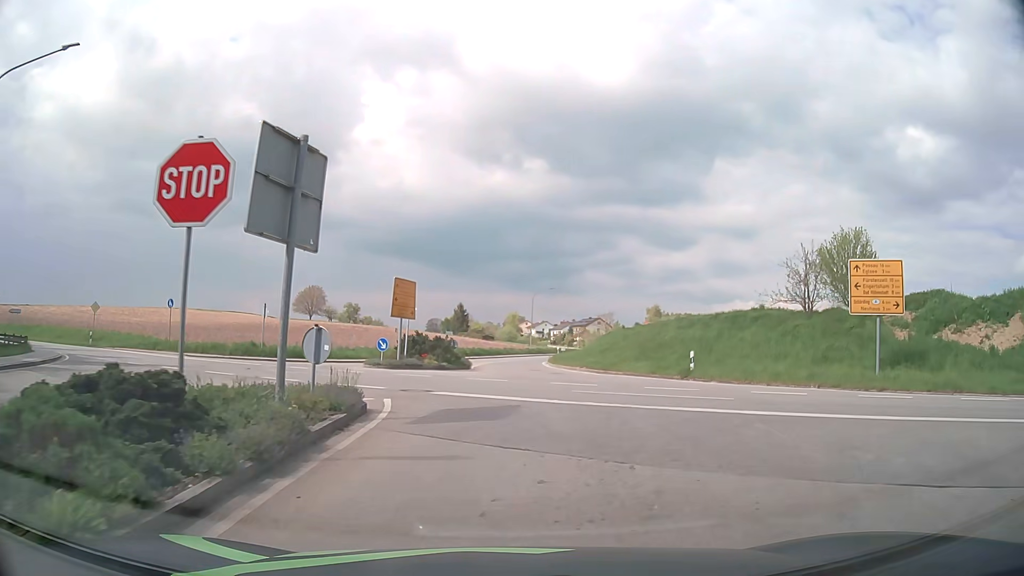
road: tertiary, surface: asphalt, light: Day
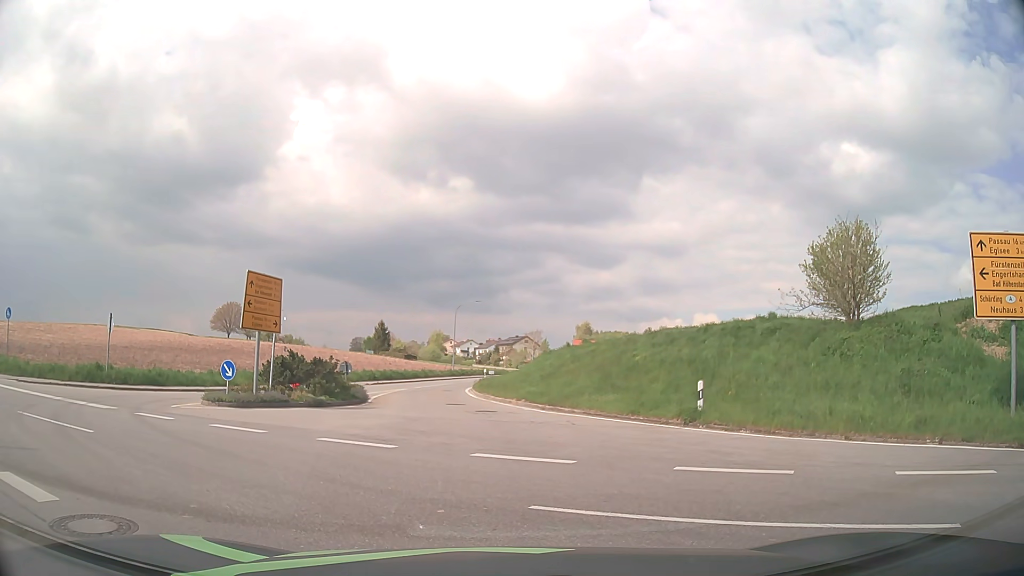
(+0.5, +9.6) m; +6°
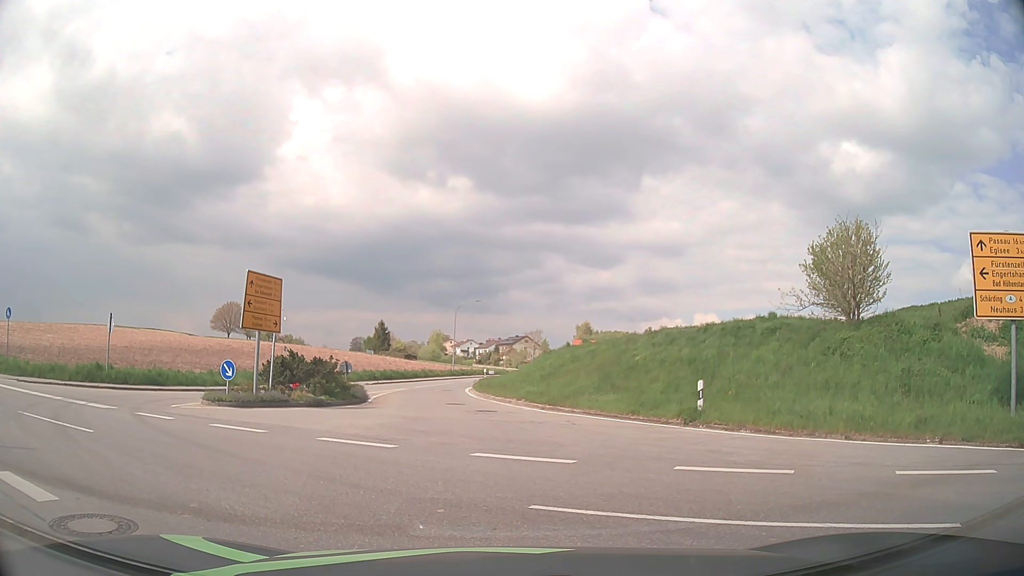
(0.0, +0.1) m; 0°
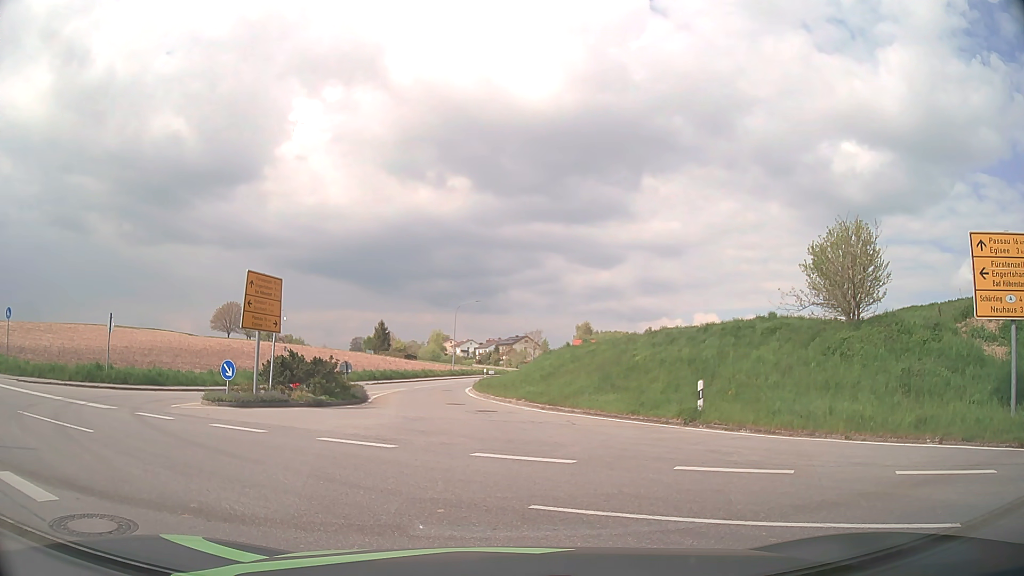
(0.0, 0.0) m; 0°
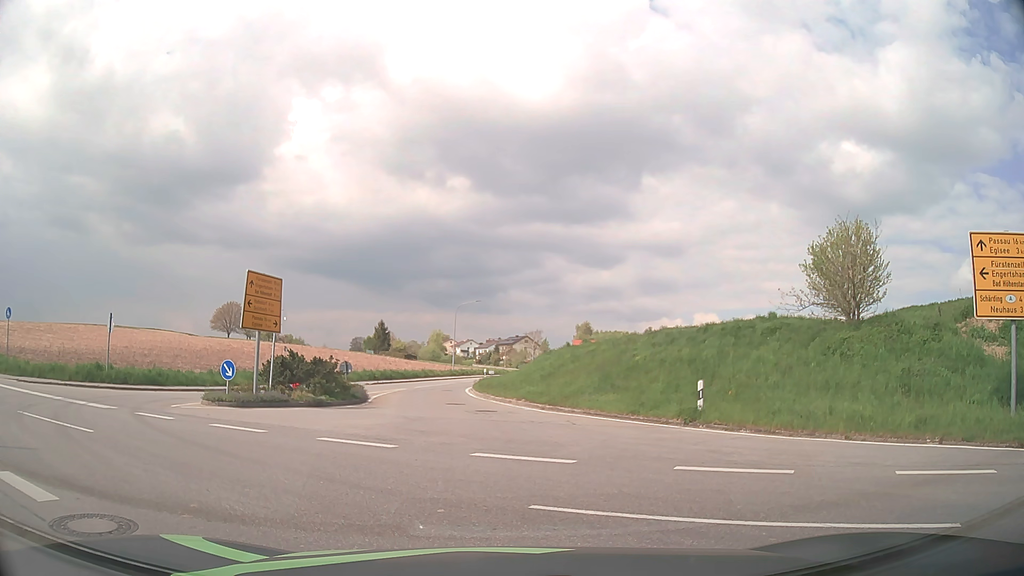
(0.0, 0.0) m; 0°
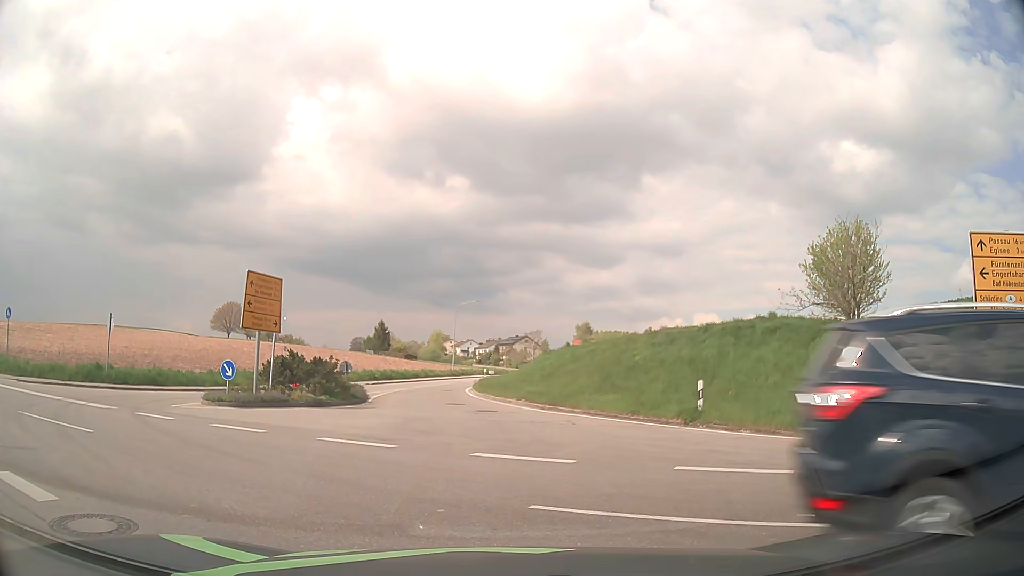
(0.0, 0.0) m; 0°
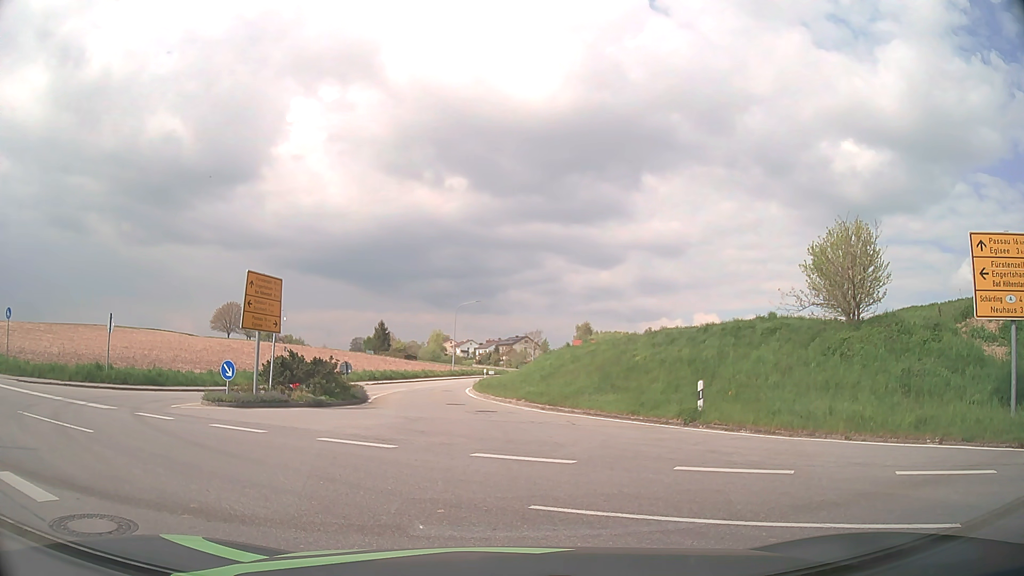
(0.0, 0.0) m; 0°
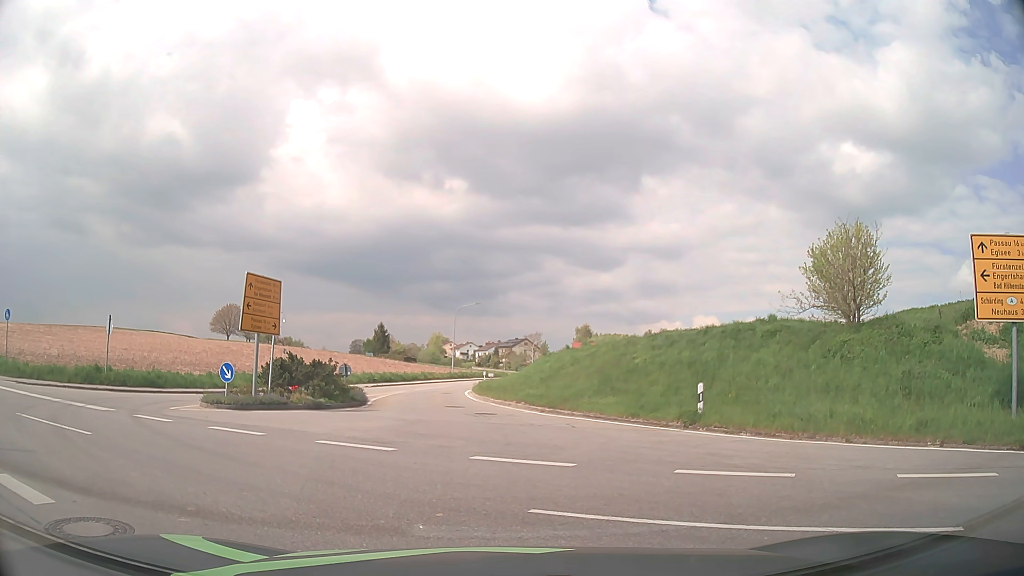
(0.0, 0.0) m; 0°
(-2, +9) (-10, +16) (-19, +20) (-28, +24) (-37, +28) (-47, +32) (-56, +36) (-65, +40) (-74, +44) (-84, +48) m
